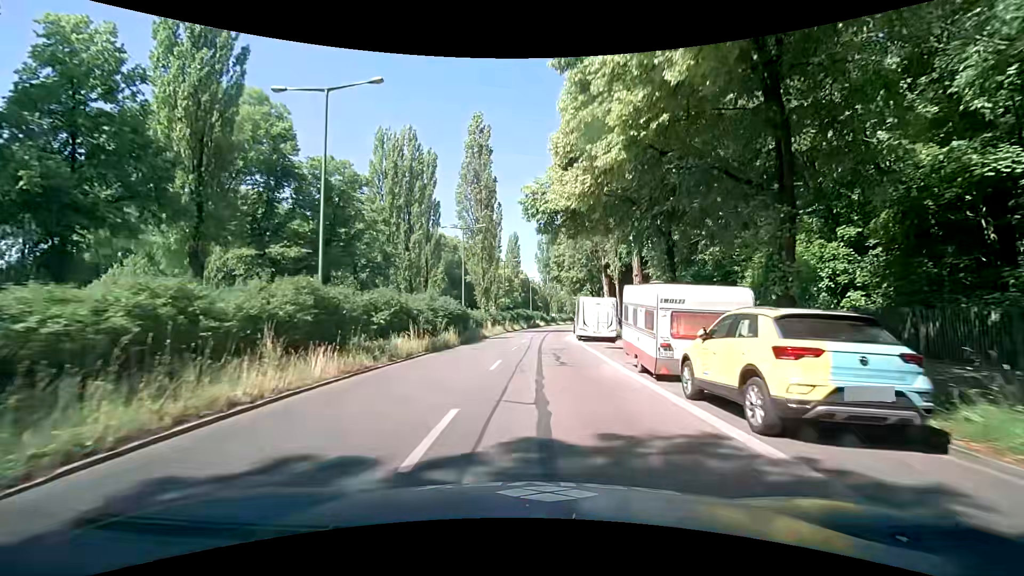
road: secondary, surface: asphalt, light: Day
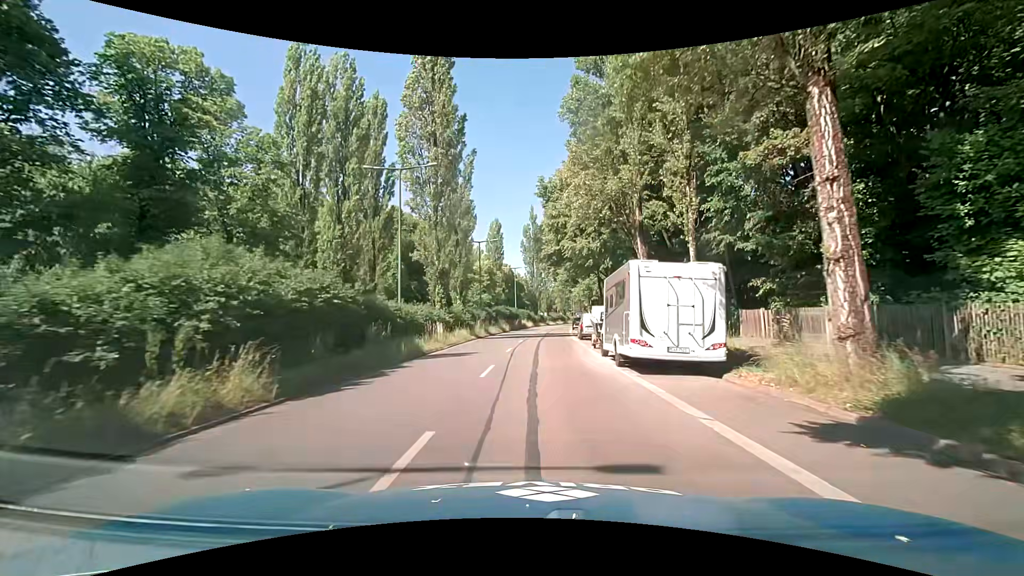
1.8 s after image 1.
(+0.4, +19.4) m; +2°
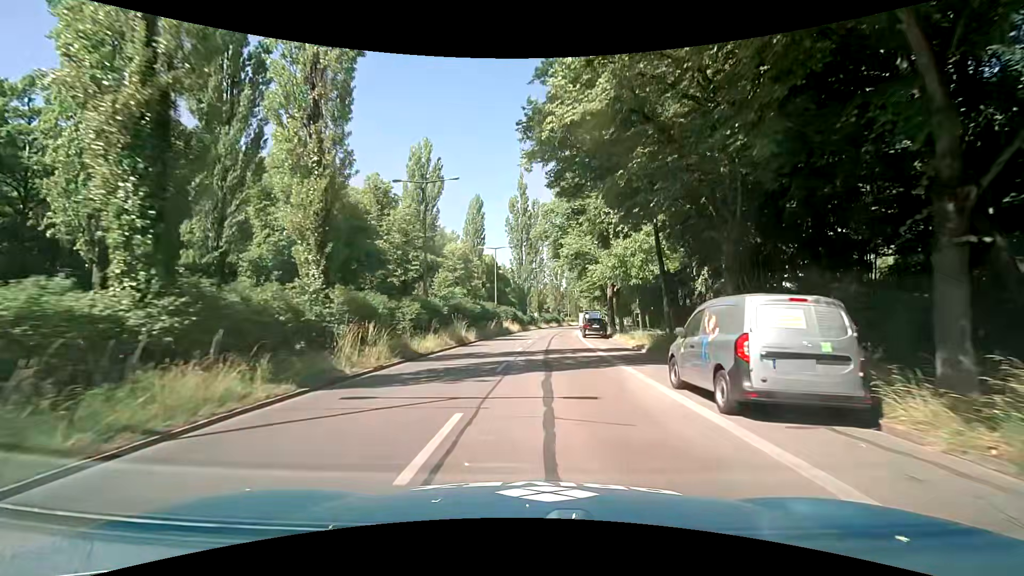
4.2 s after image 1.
(+0.4, +26.1) m; +1°
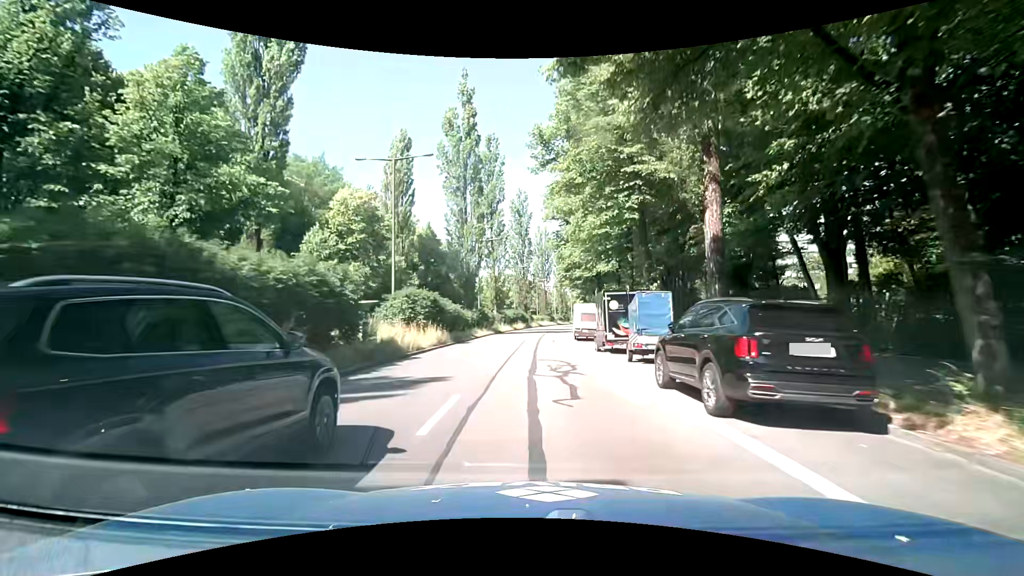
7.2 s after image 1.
(+1.4, +34.5) m; +5°
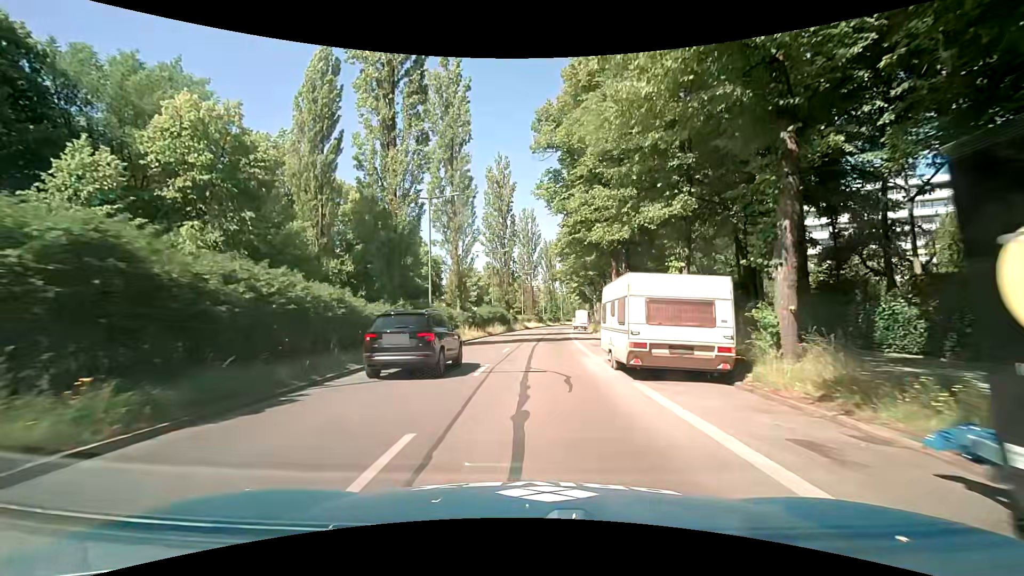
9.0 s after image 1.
(+0.4, +20.9) m; +3°
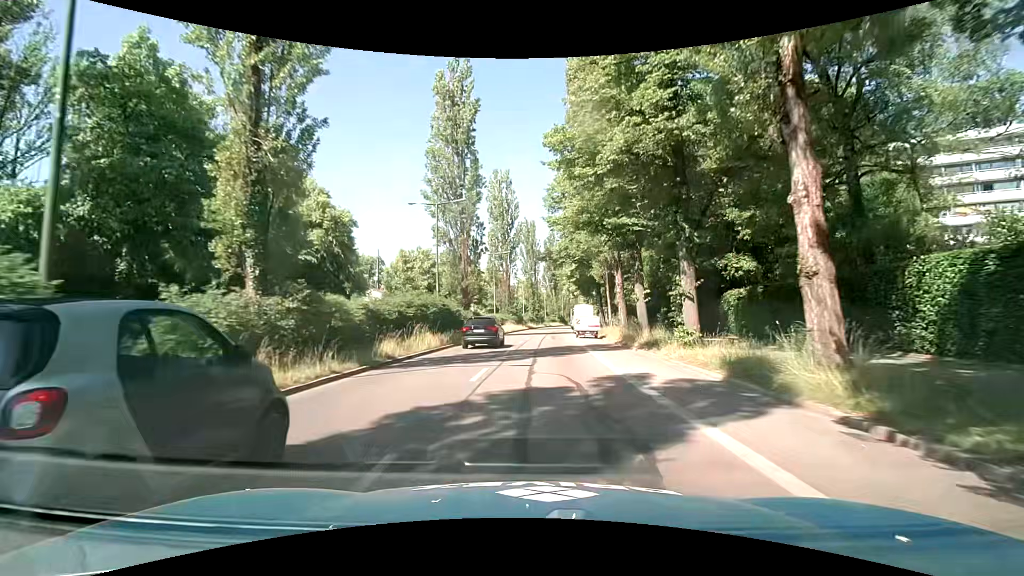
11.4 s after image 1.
(+0.2, +27.9) m; +2°
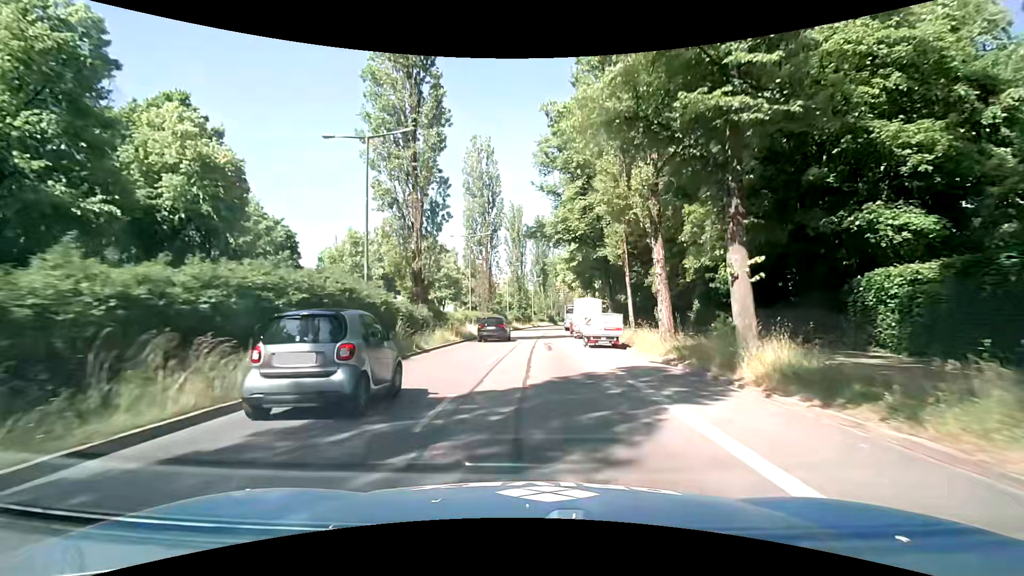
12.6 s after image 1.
(+0.2, +14.0) m; +1°
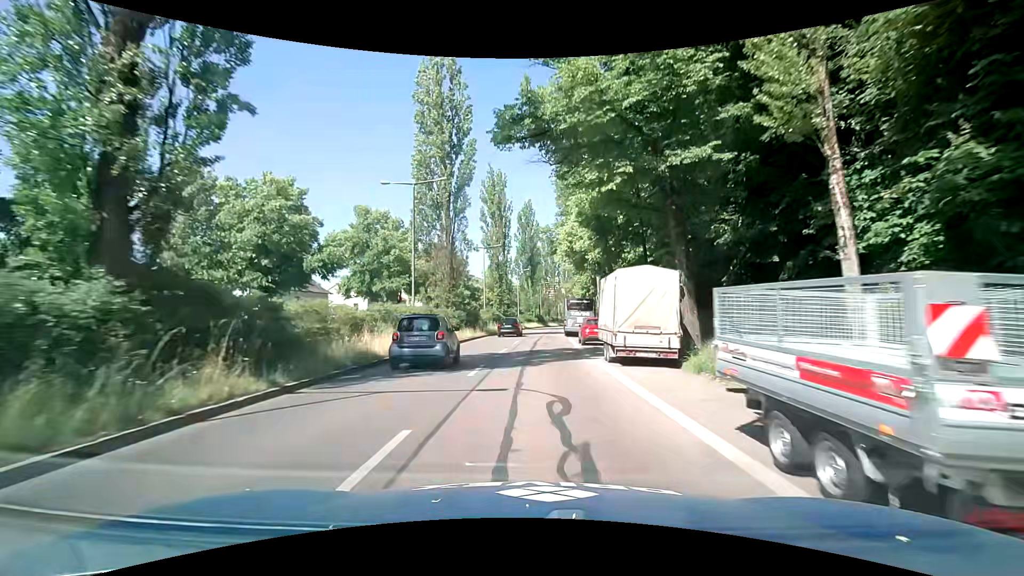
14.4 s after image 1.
(+0.6, +21.0) m; +3°
(0, +10) (0, +20) (0, +30) (+1, +40) (+1, +50) (+2, +60) (+3, +70) (+4, +80) (+5, +90) (+7, +100) m
